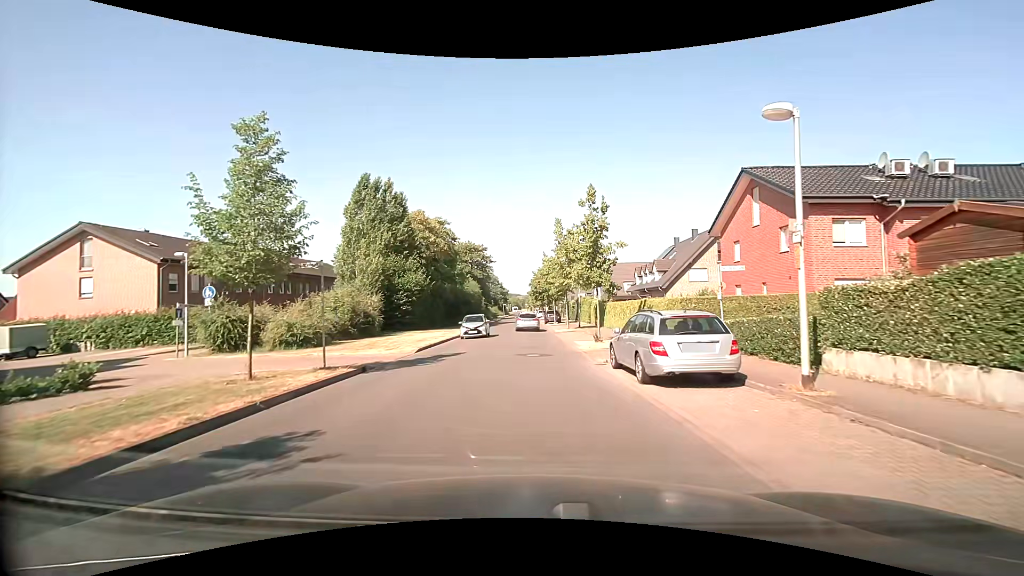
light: Day
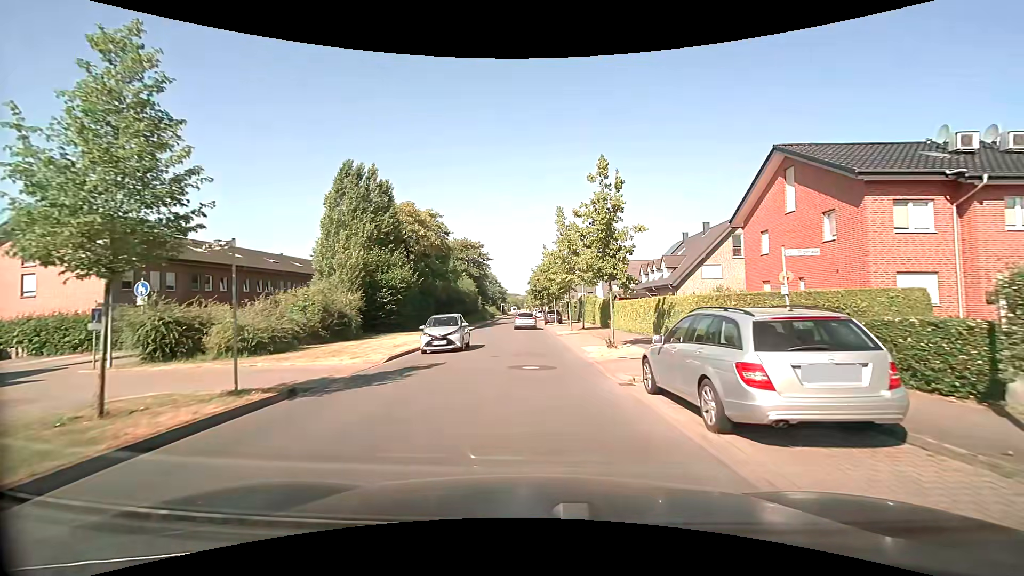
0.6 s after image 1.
(0.0, +4.1) m; 0°
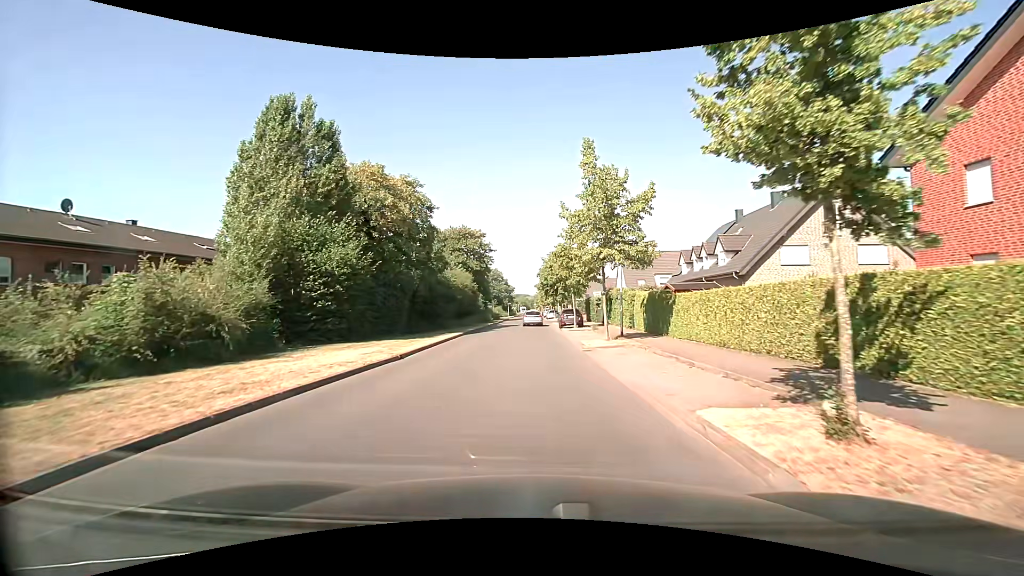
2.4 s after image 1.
(0.0, +12.9) m; -1°
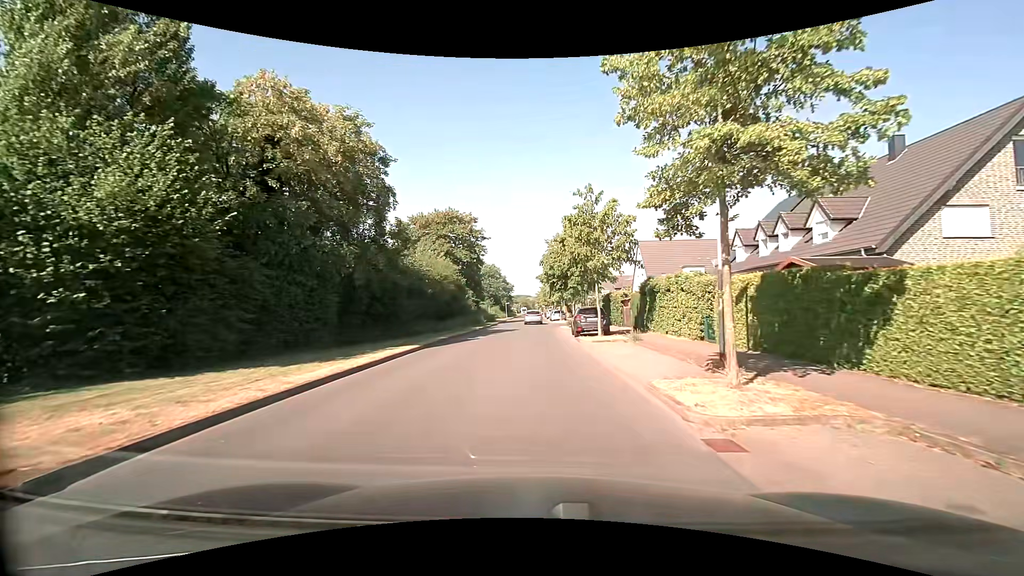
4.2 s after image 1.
(-0.1, +12.9) m; 0°
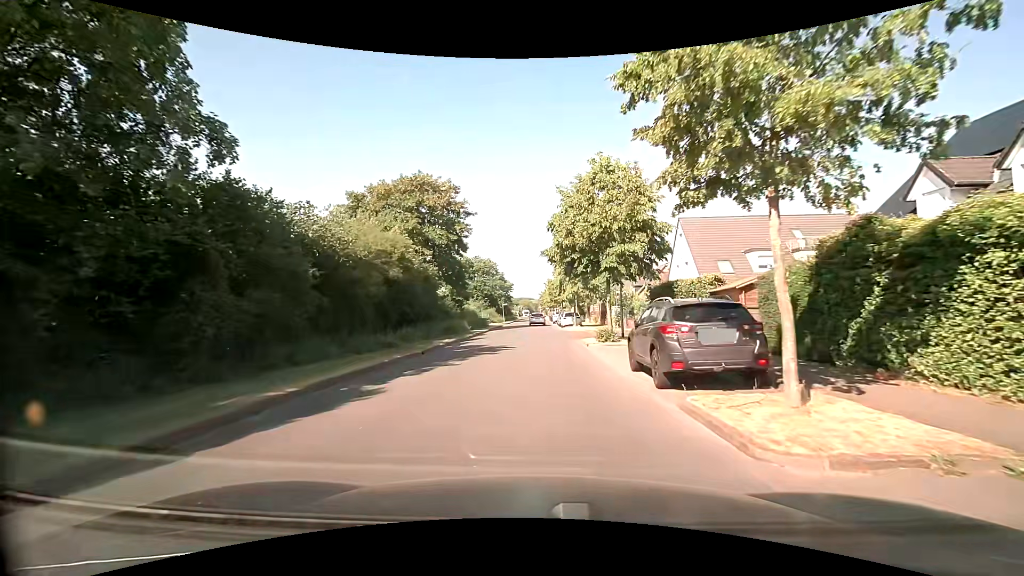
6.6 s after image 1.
(0.0, +17.0) m; 0°
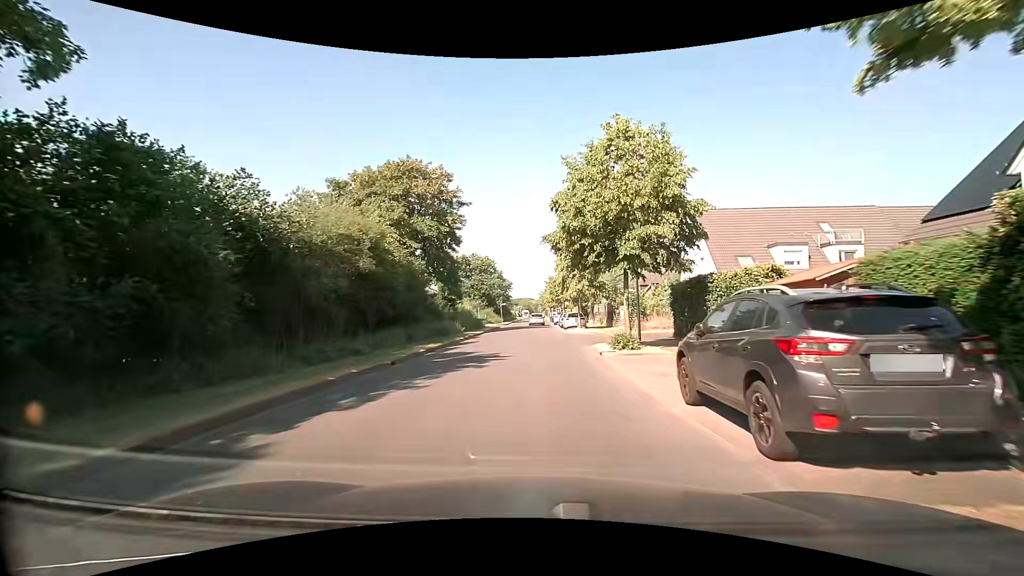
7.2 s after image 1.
(0.0, +4.2) m; 0°
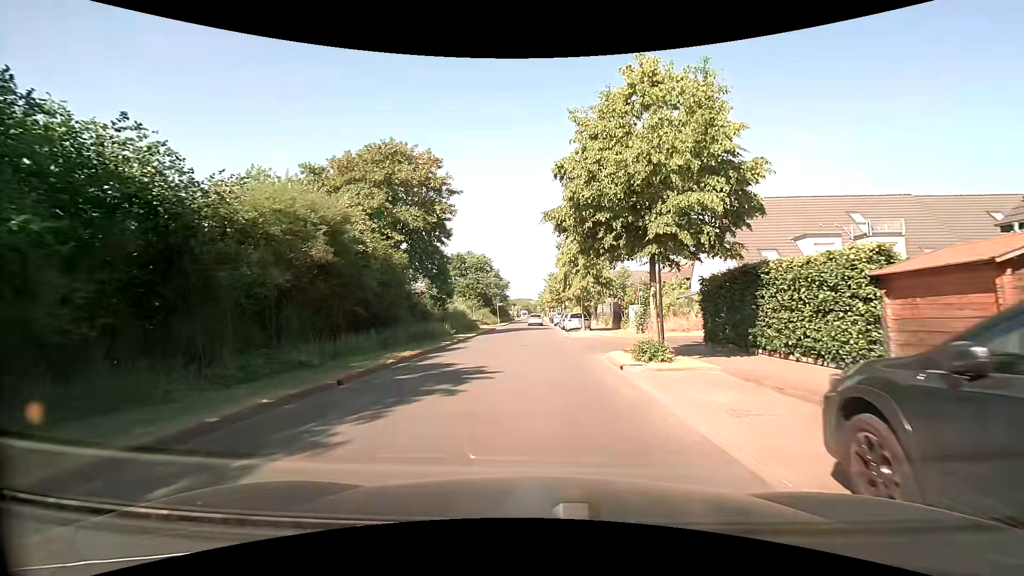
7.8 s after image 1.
(0.0, +4.1) m; 0°
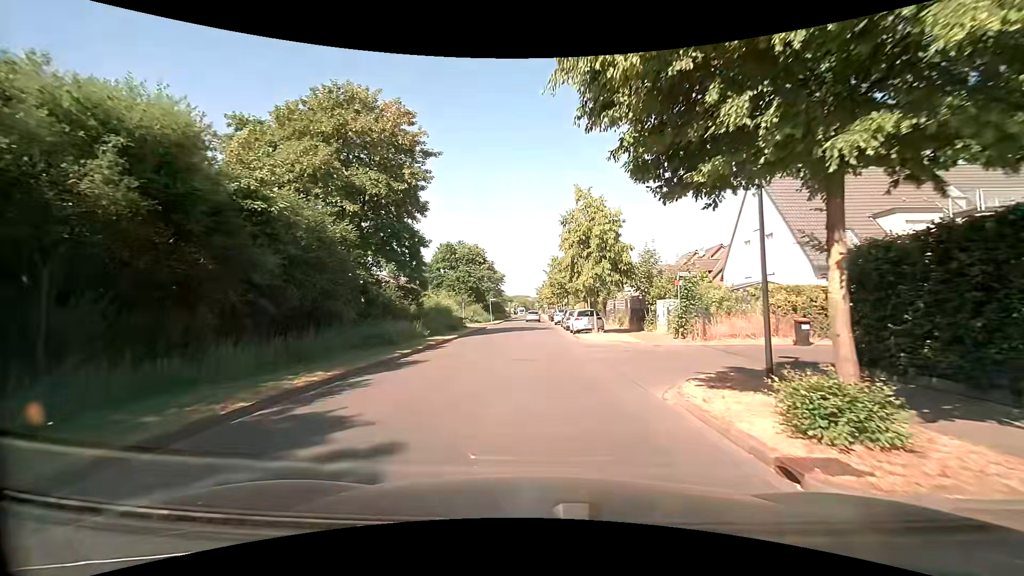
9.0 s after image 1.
(0.0, +8.0) m; +1°
(0, +10) (0, +20) (0, +30) (0, +40) (0, +50) (0, +60) (0, +70) (0, +80) (0, +90) (0, +100) m
